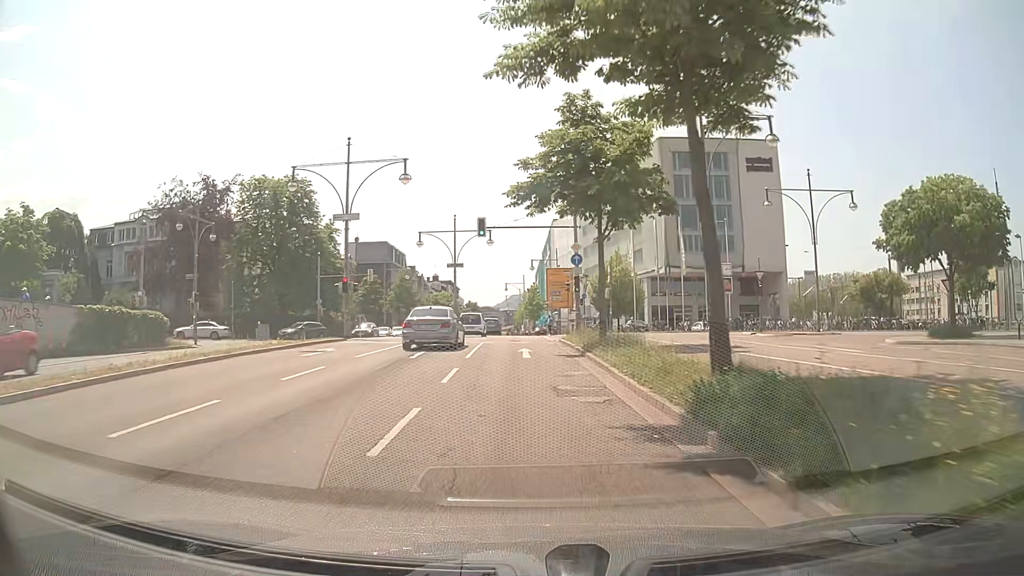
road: primary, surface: asphalt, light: Day
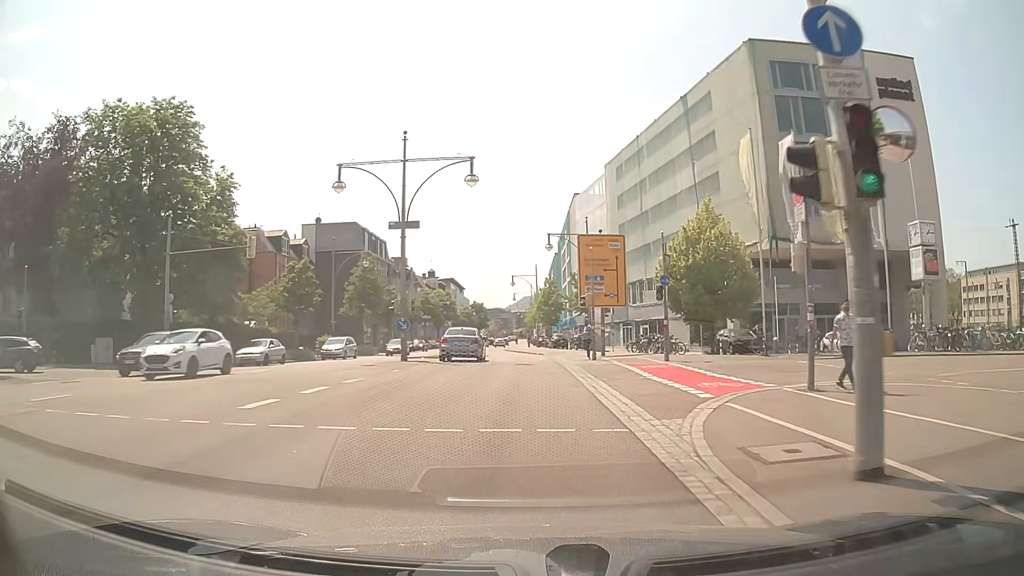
(-0.2, +28.4) m; -1°
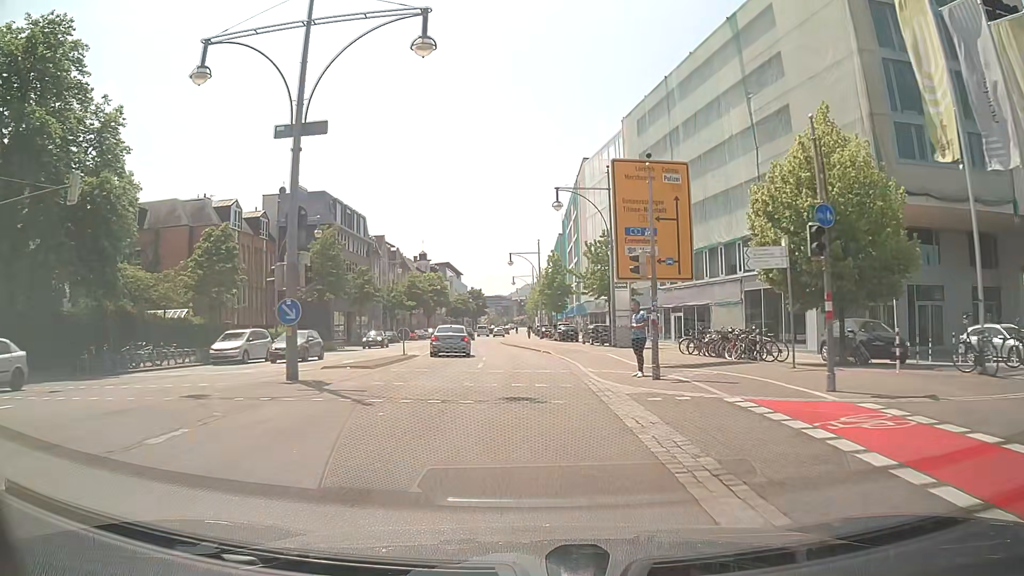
(0.0, +14.3) m; 0°
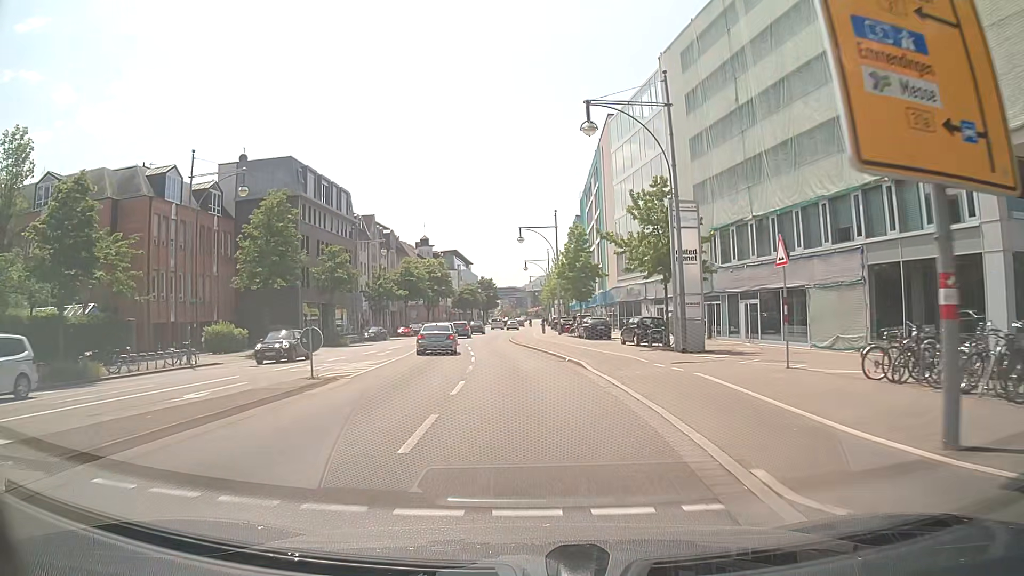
(-0.2, +14.7) m; -1°
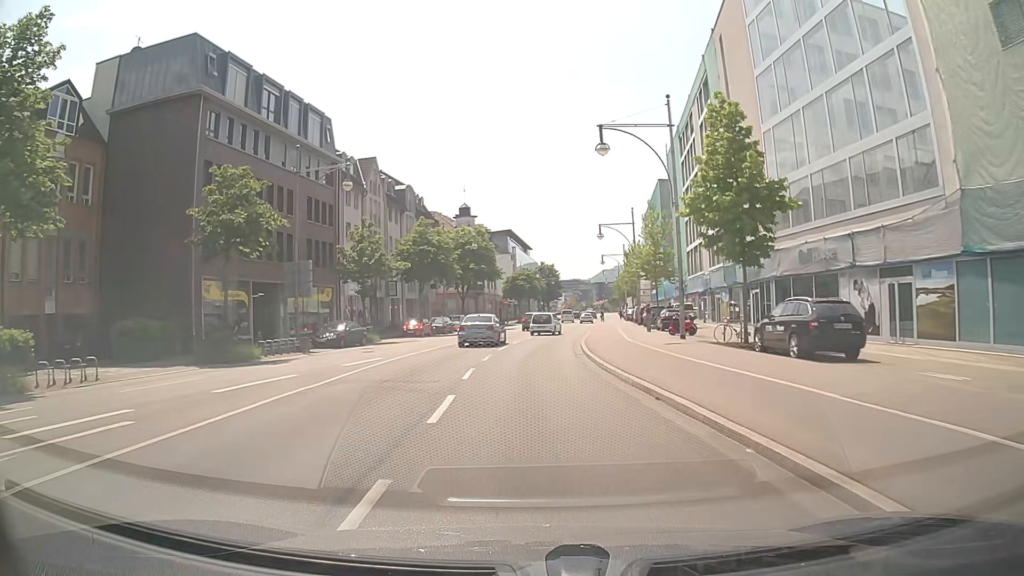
(-1.3, +28.5) m; -6°
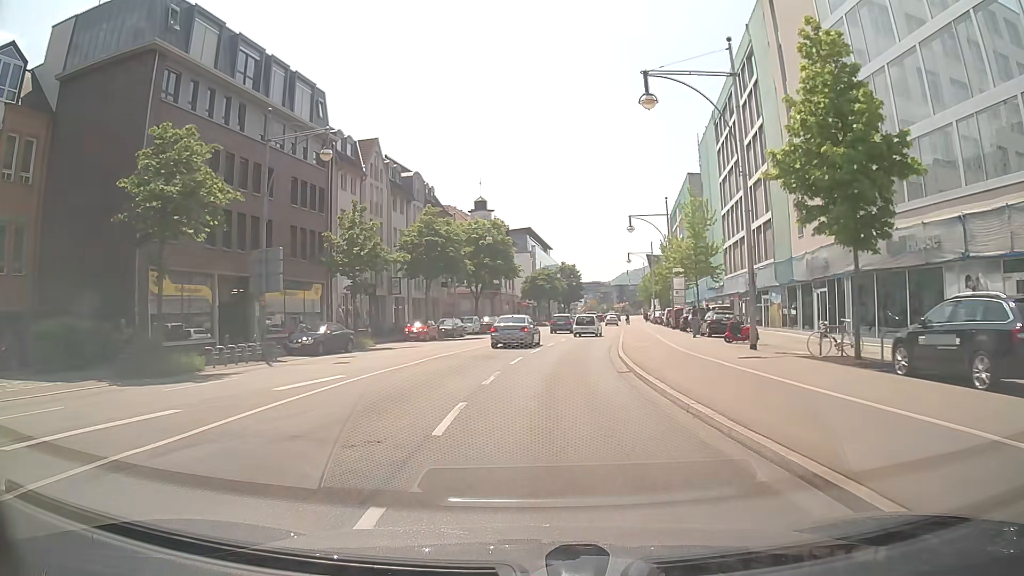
(-0.1, +6.9) m; -2°
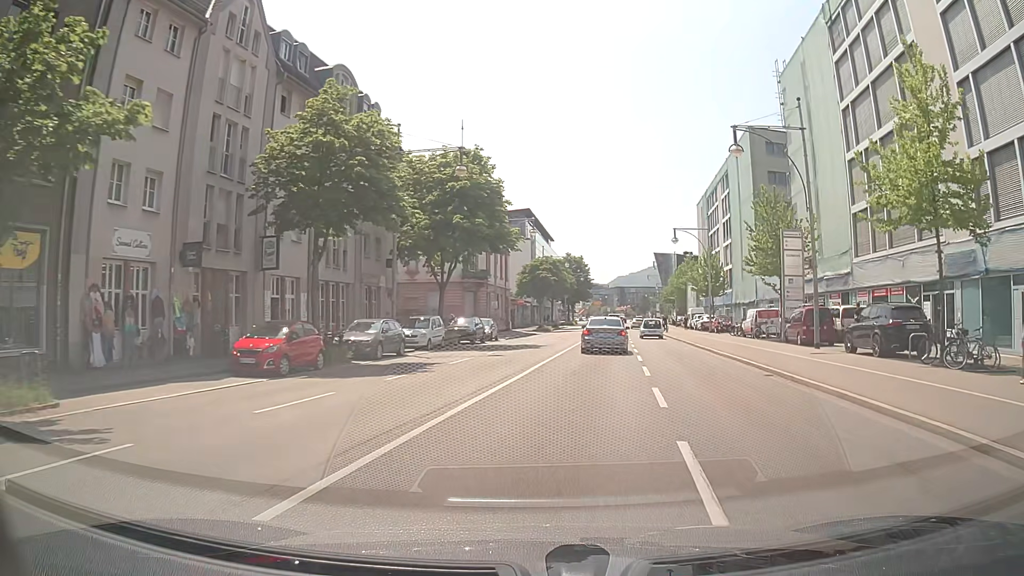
(-0.1, +27.4) m; +2°
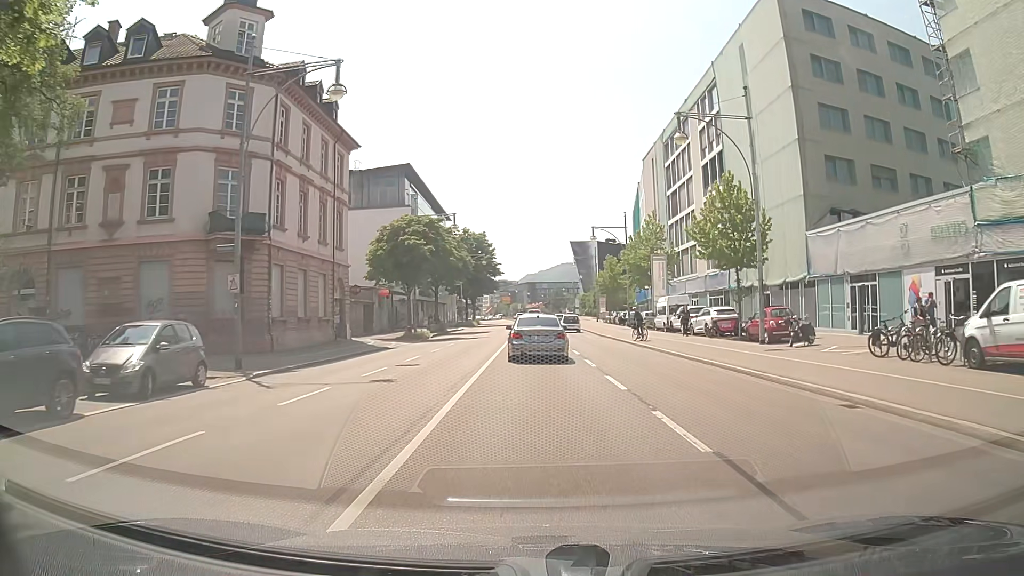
(+2.8, +33.7) m; +7°
(0, +10) (0, +20) (0, +30) (0, +40) (0, +50) (0, +60) (0, +70) (0, +80) (+1, +90) (+1, +100) m
